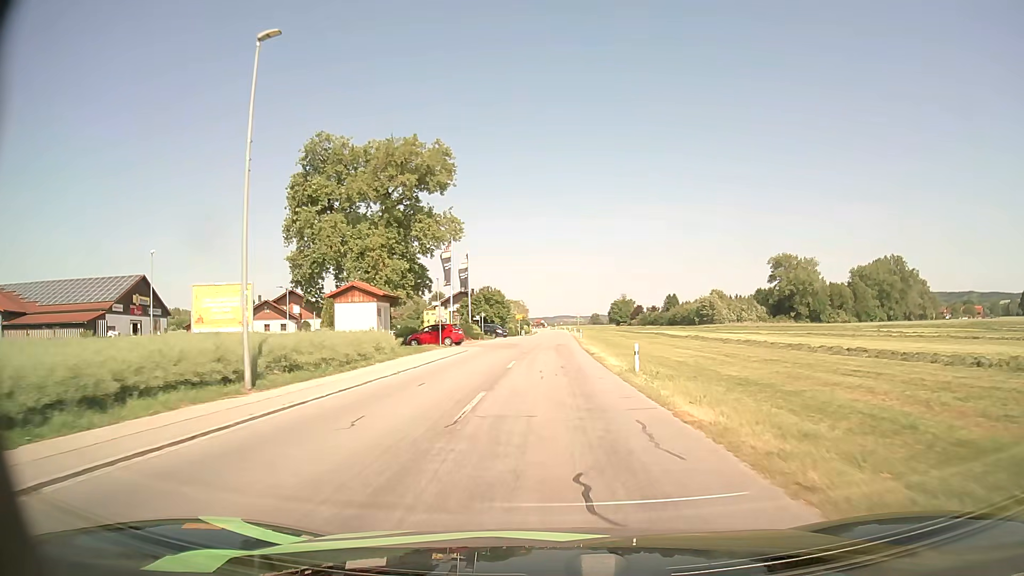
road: tertiary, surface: asphalt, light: Day
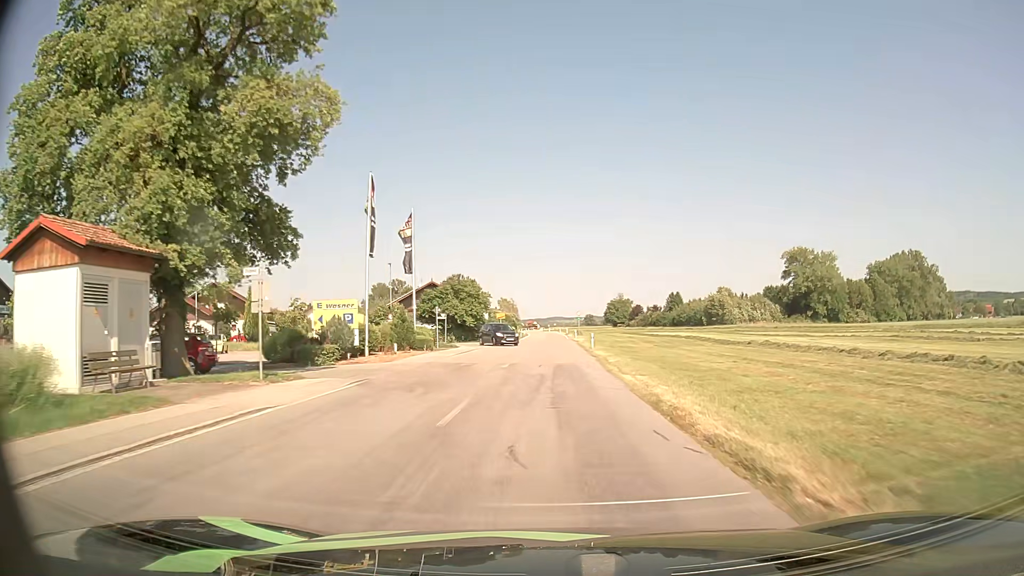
(+0.2, +24.8) m; +1°
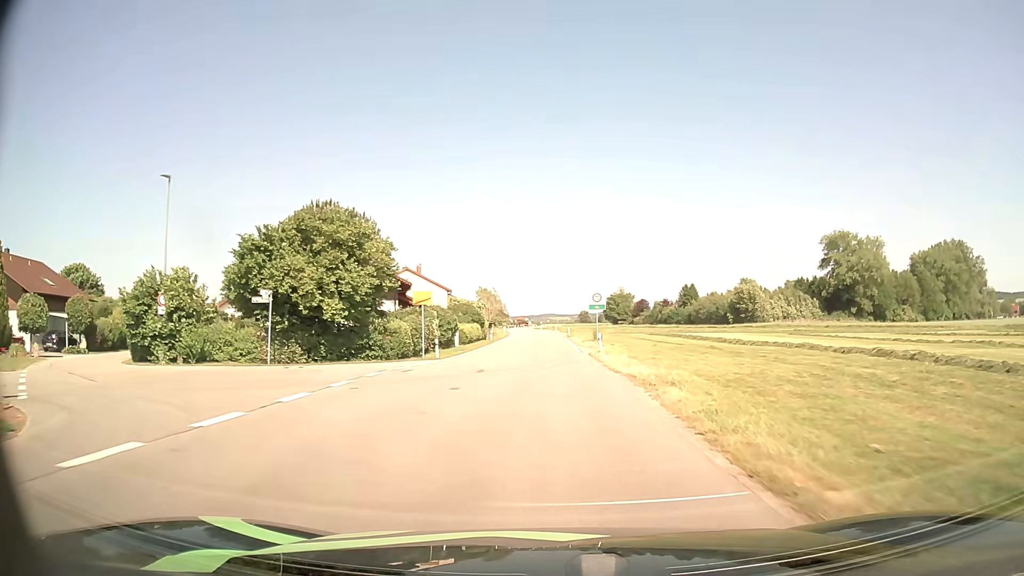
(+0.4, +42.2) m; +1°
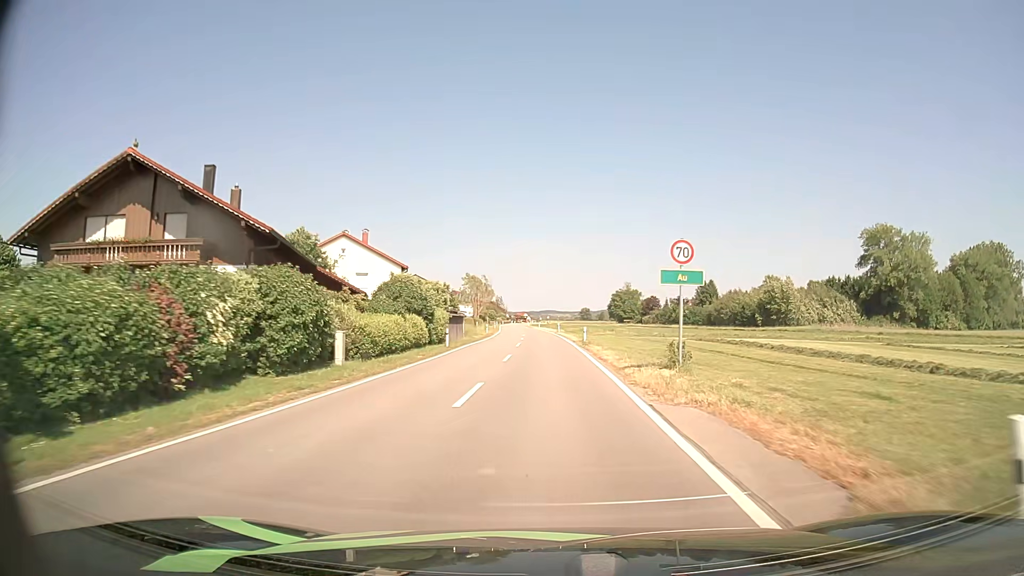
(-0.1, +26.8) m; 0°
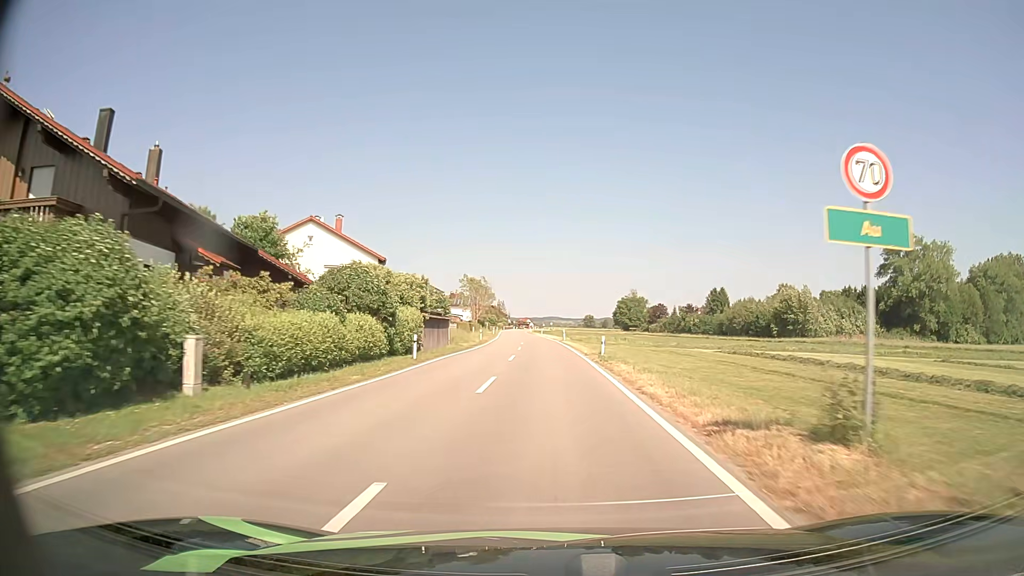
(0.0, +9.4) m; 0°
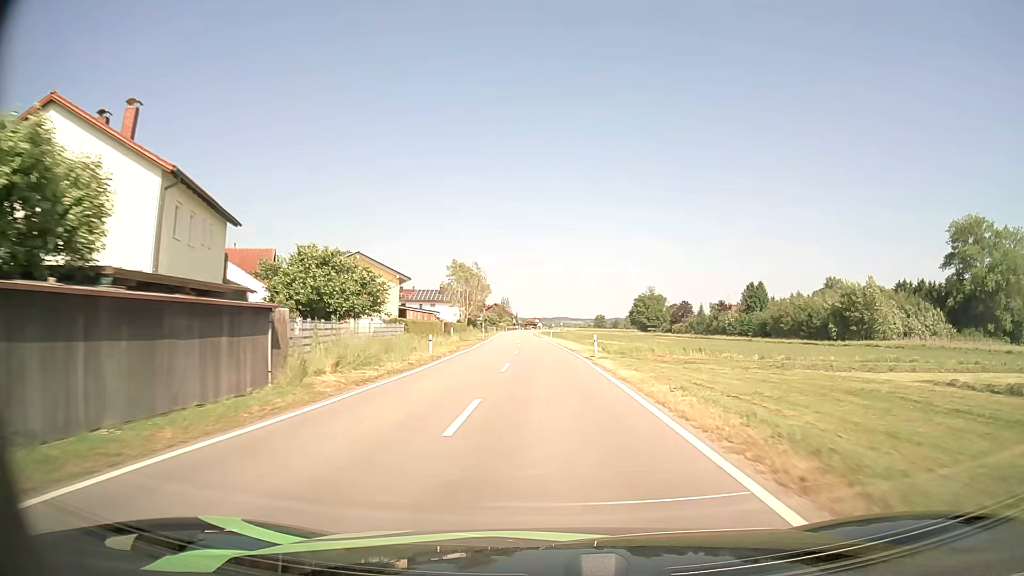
(-0.2, +29.5) m; -1°
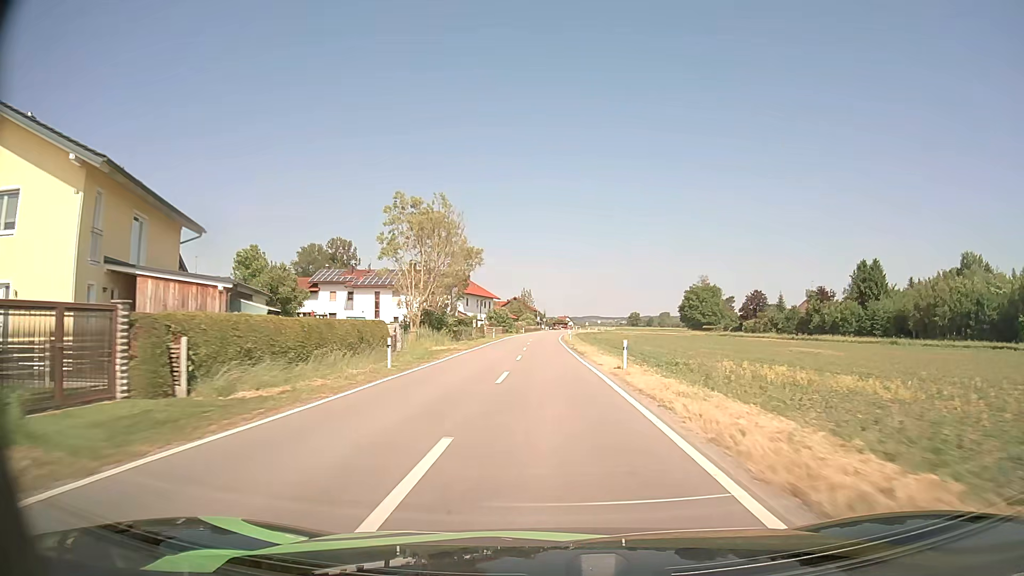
(-0.9, +52.7) m; -3°
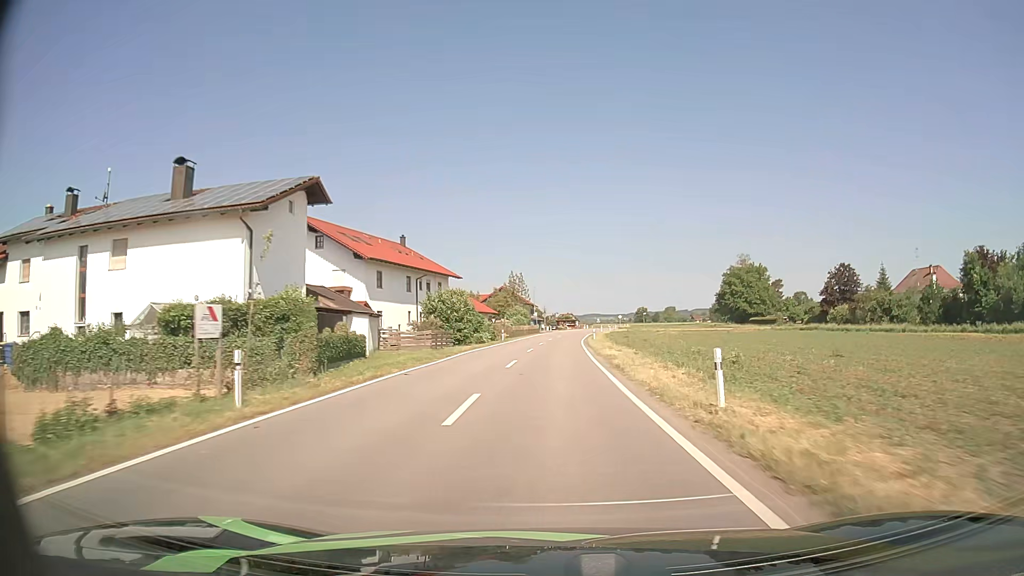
(-0.2, +55.4) m; 0°
(0, +10) (0, +20) (0, +30) (+1, +40) (+1, +50) (+2, +60) (+2, +70) (+3, +80) (+4, +90) (+6, +100) m
